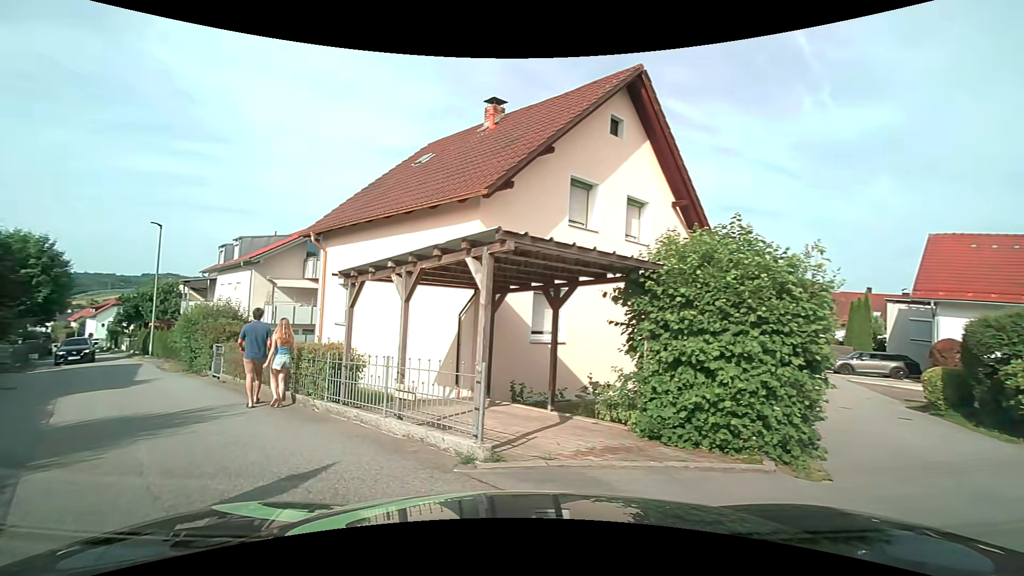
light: Day
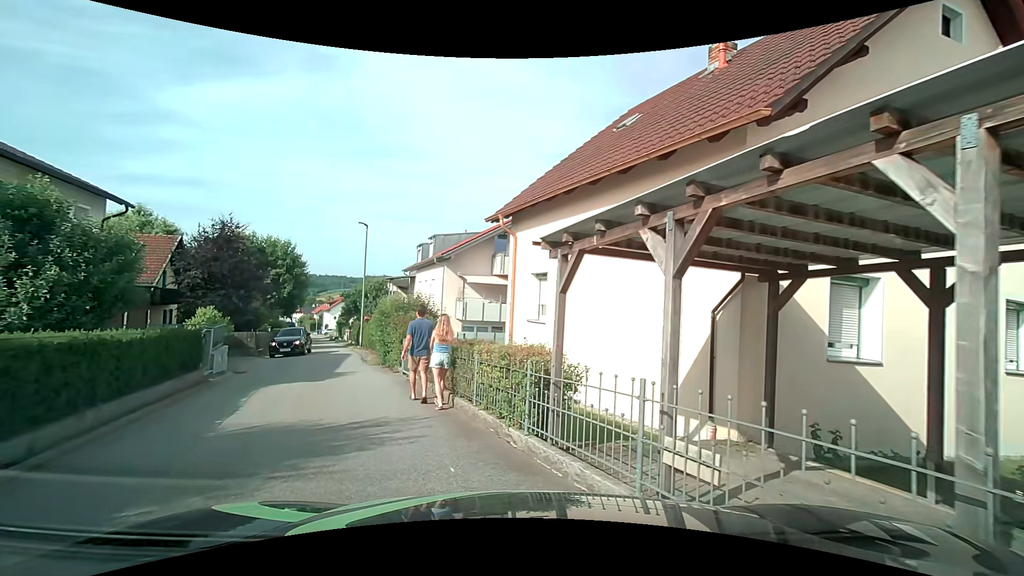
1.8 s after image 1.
(-0.7, +3.2) m; -22°
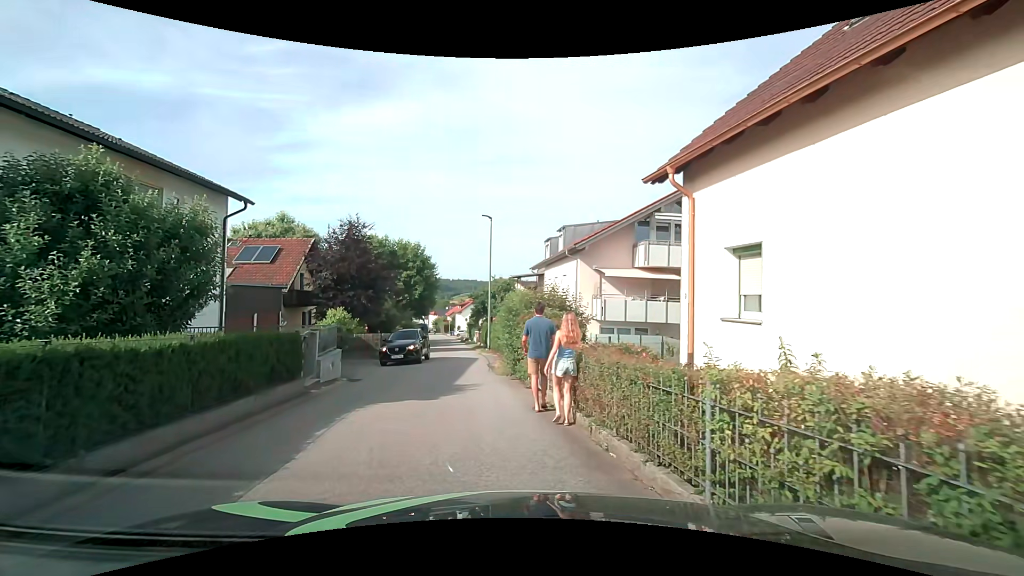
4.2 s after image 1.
(-0.4, +4.0) m; -14°
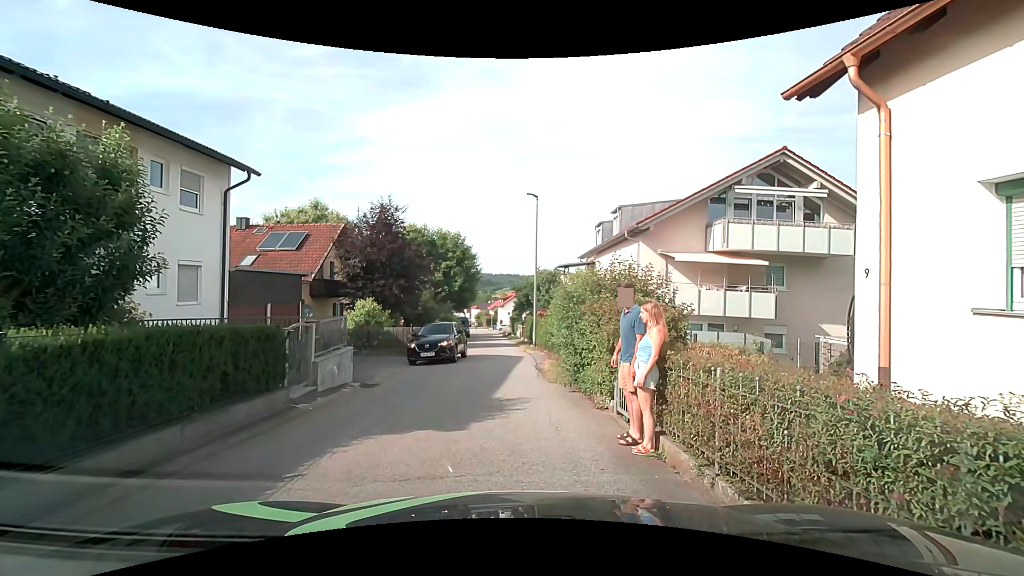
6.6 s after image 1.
(-0.2, +3.5) m; -3°
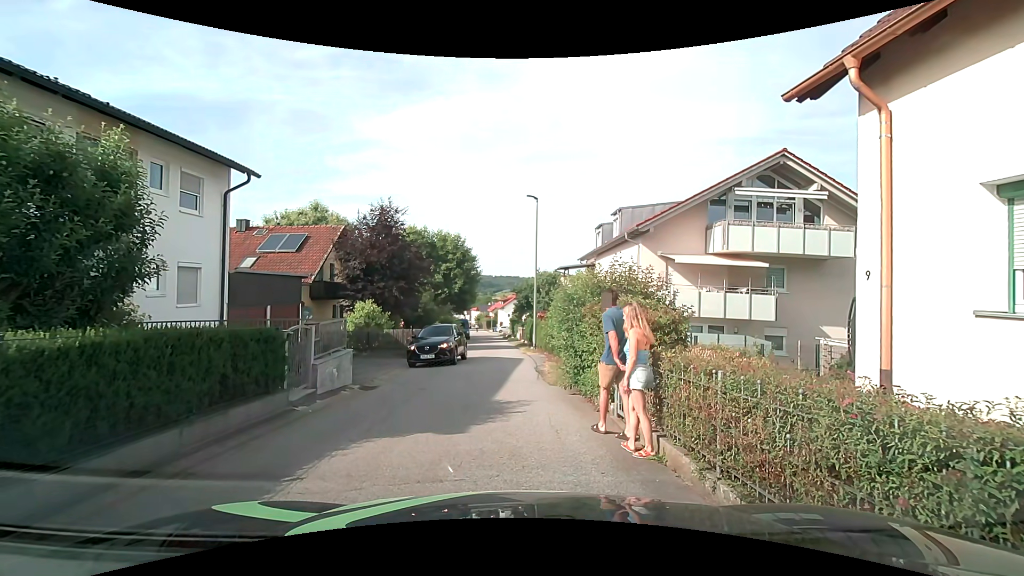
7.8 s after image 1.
(0.0, +0.1) m; 0°
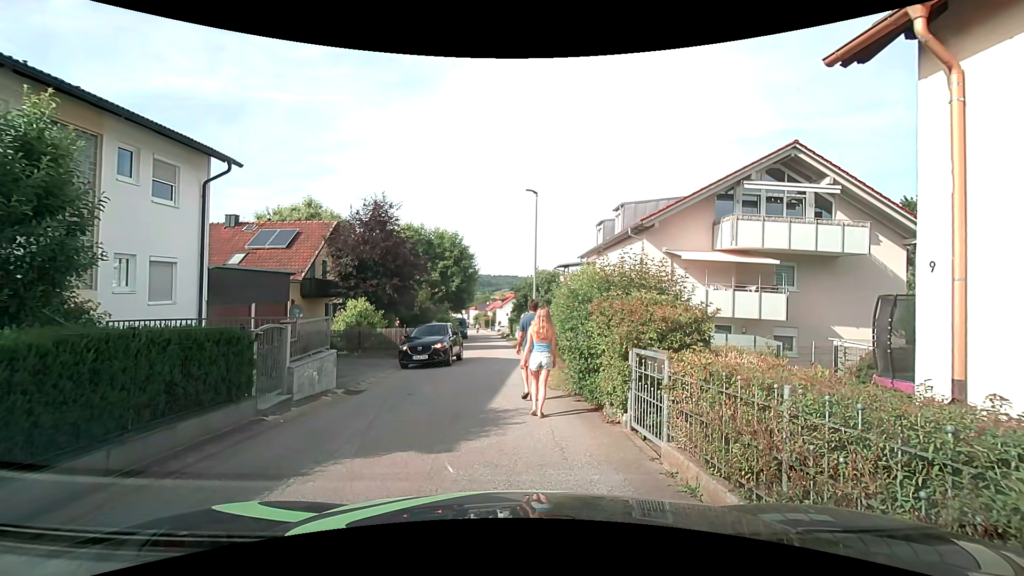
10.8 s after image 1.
(0.0, +1.0) m; 0°
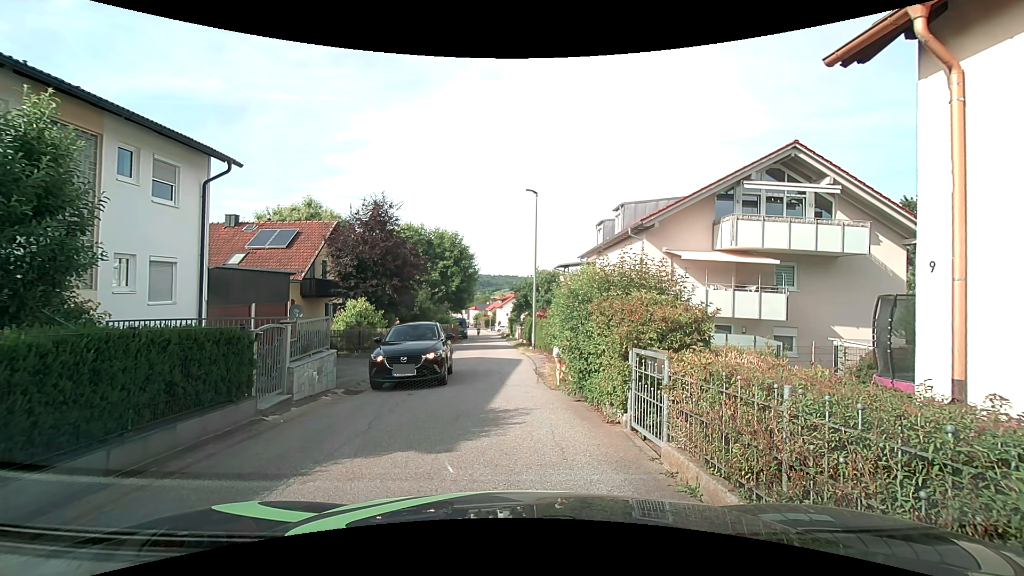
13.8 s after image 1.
(0.0, 0.0) m; 0°
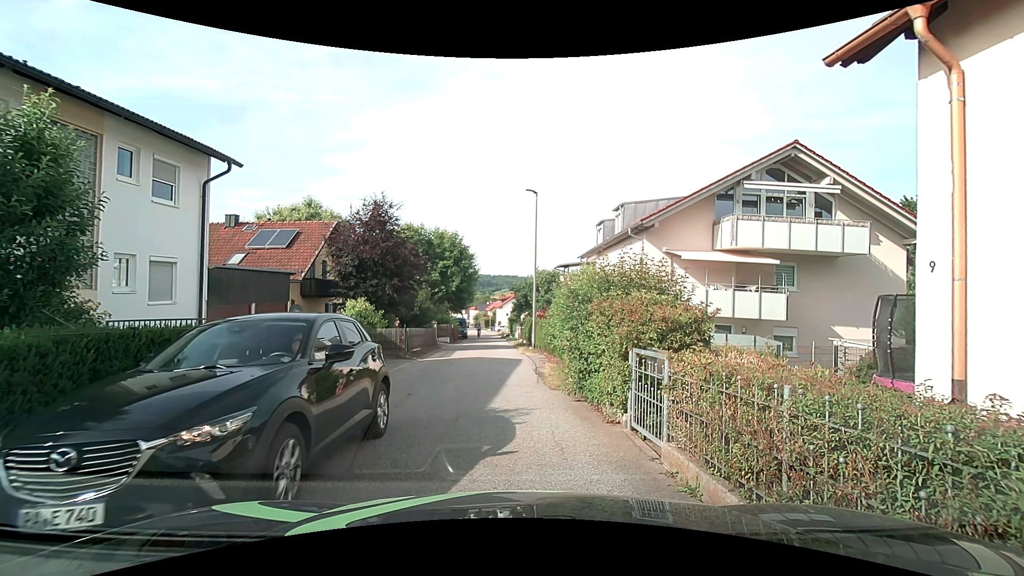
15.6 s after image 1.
(0.0, 0.0) m; 0°
